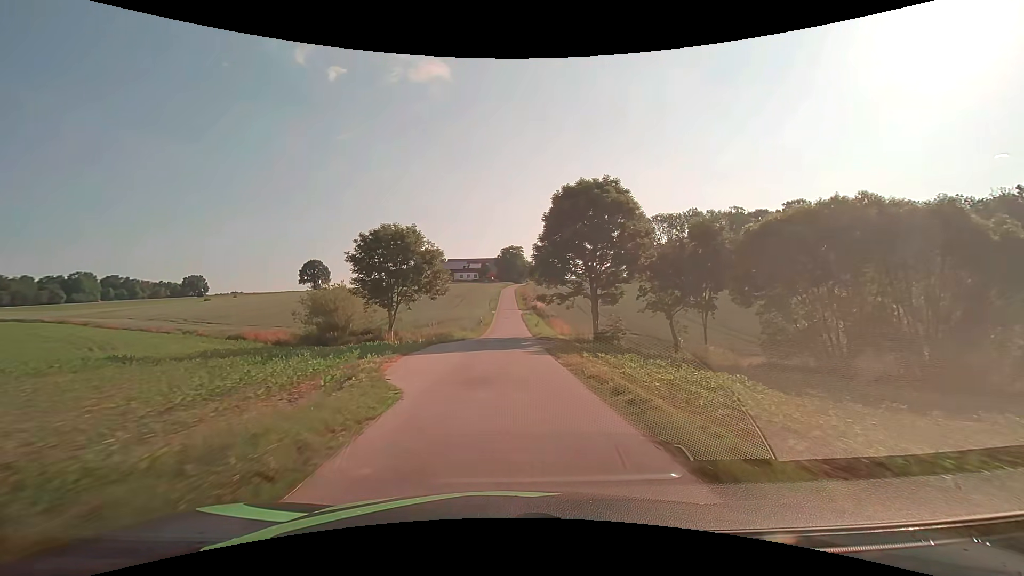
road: unclassified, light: Day
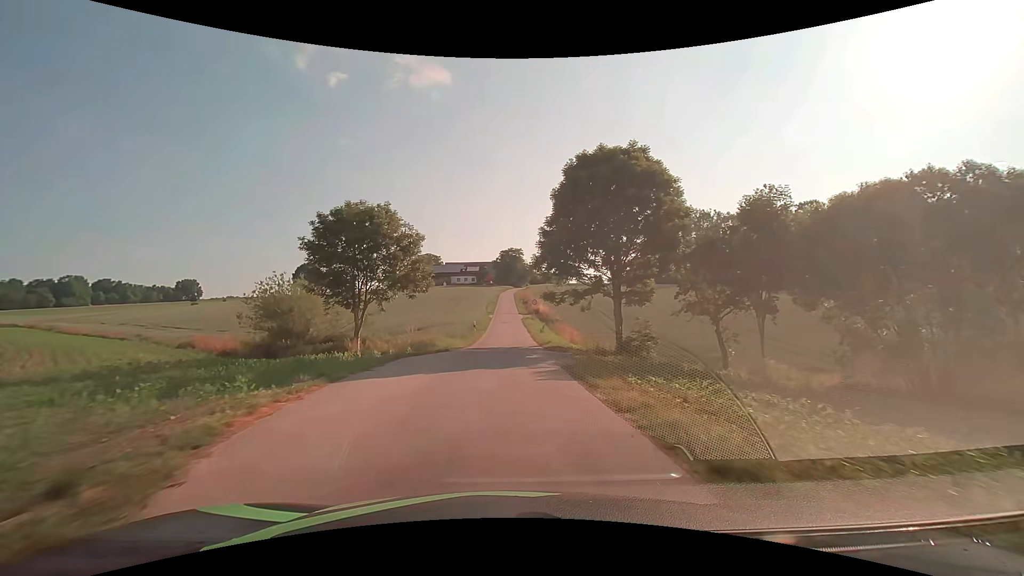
(0.0, +7.5) m; 0°
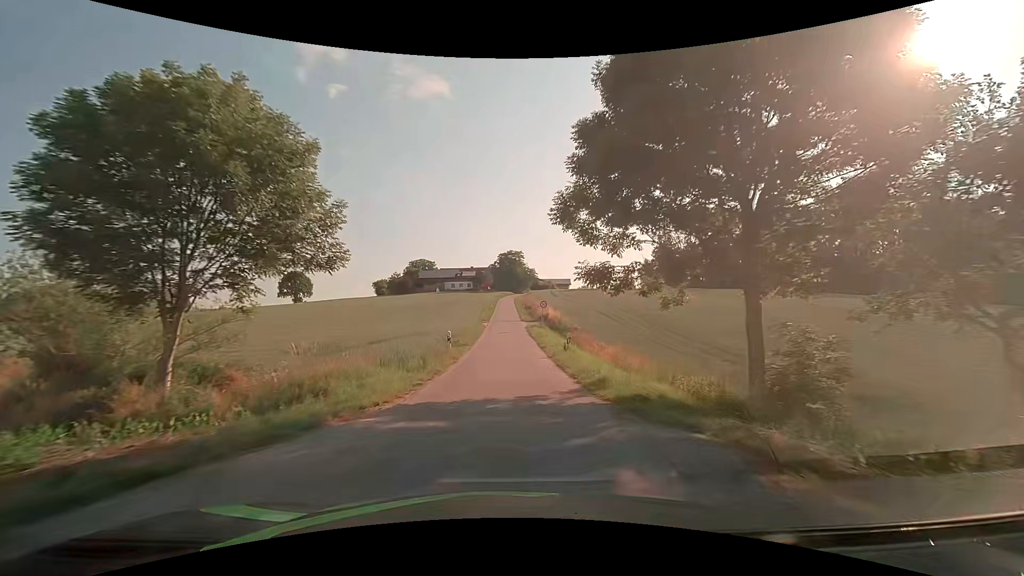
(+0.1, +15.0) m; 0°
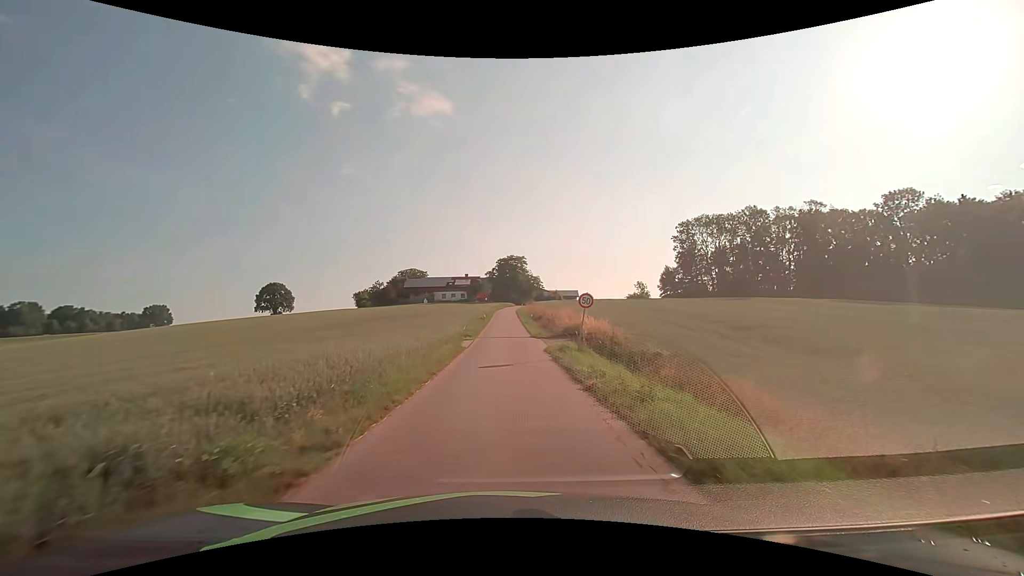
(0.0, +22.3) m; 0°
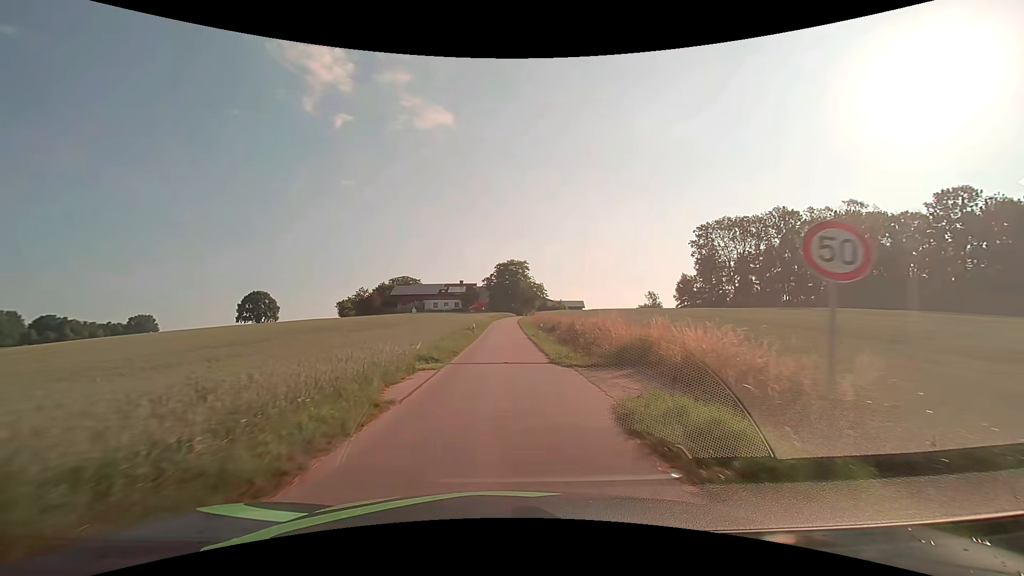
(0.0, +14.6) m; 0°
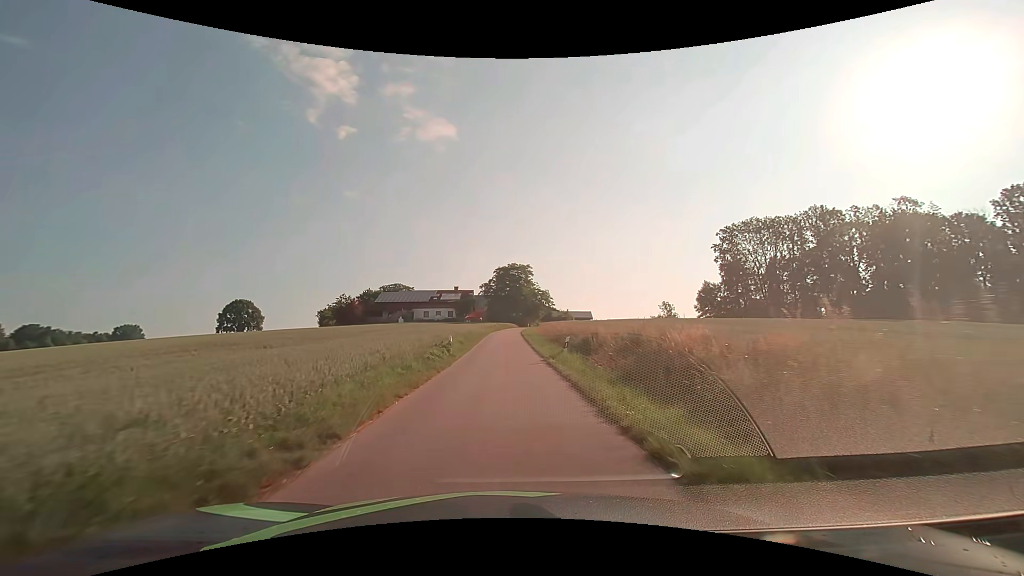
(0.0, +14.4) m; 0°
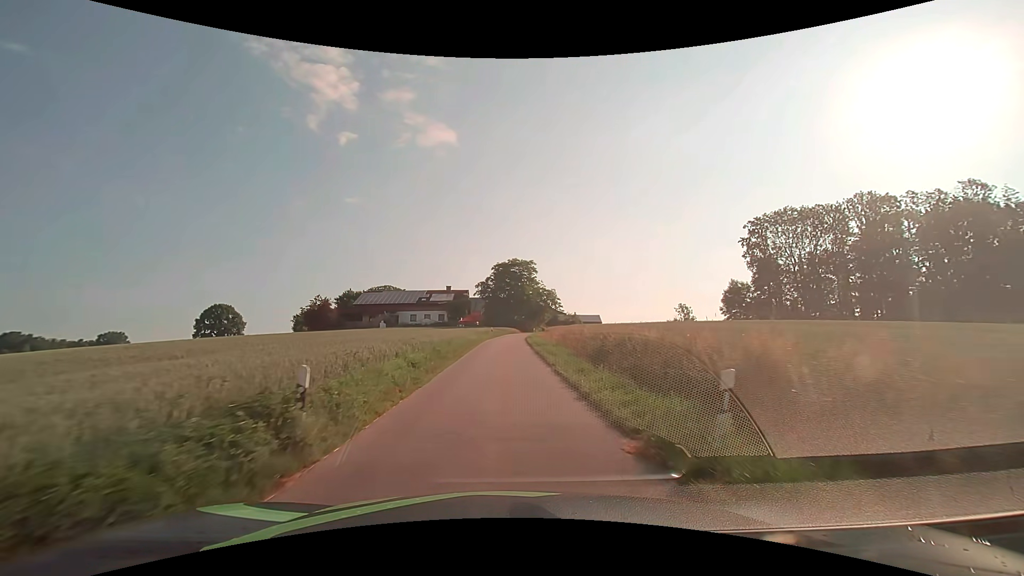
(0.0, +14.3) m; 0°
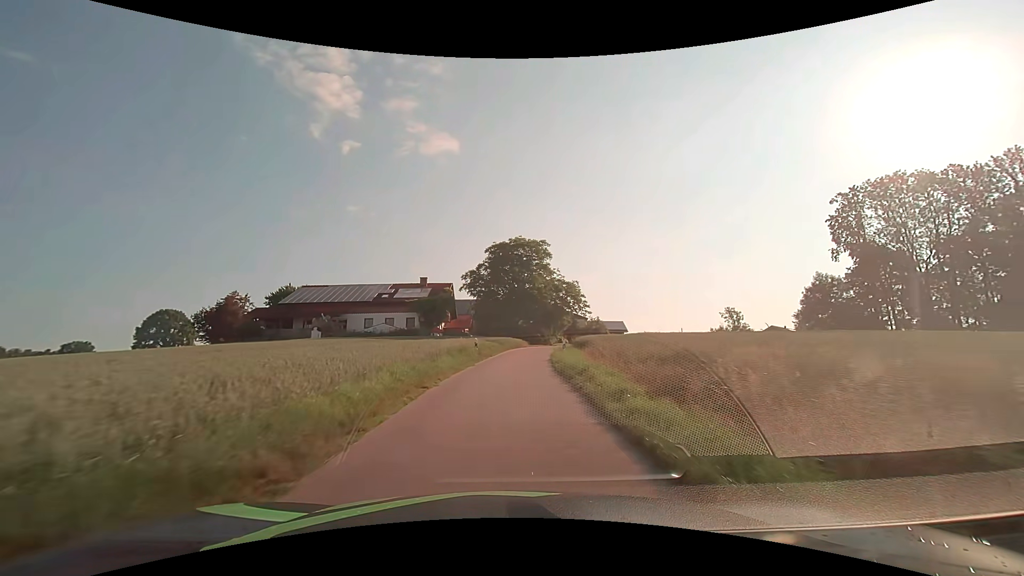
(0.0, +29.0) m; 0°
(0, +10) (0, +20) (+1, +30) (+2, +40) (+5, +50) (+8, +59) (+11, +68) (+15, +78) (+19, +87) (+23, +96) m
